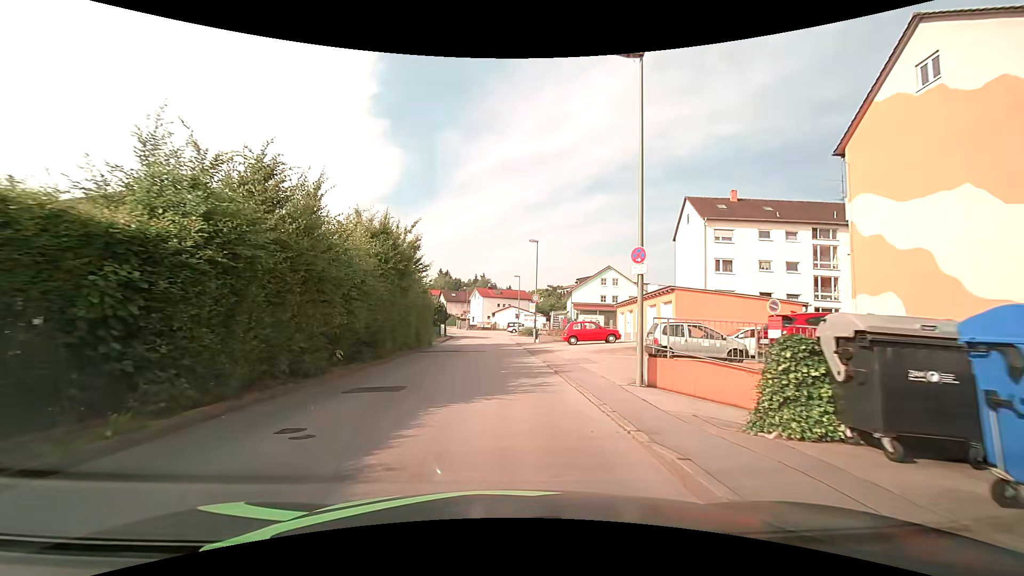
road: unclassified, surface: asphalt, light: Day
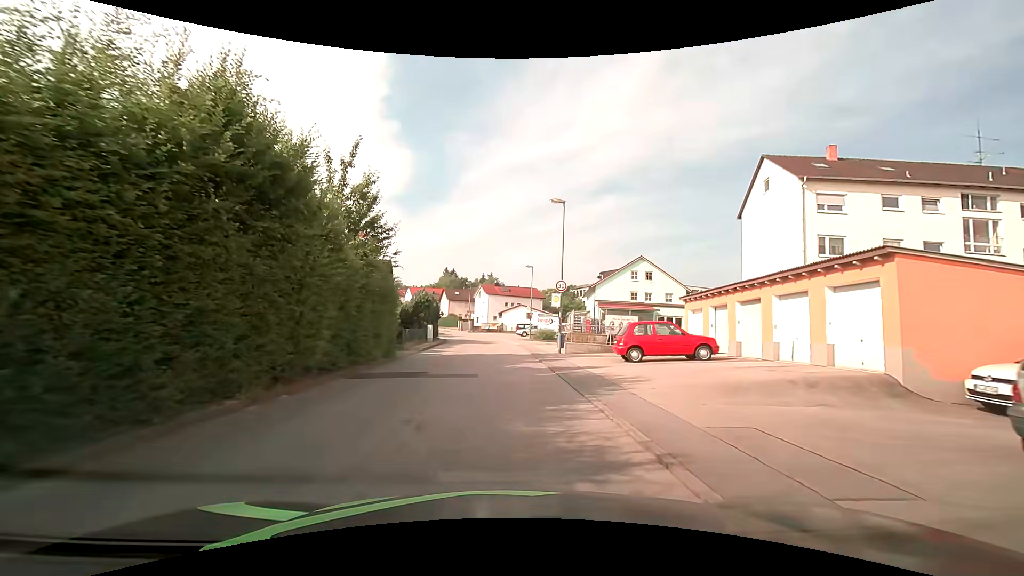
(-0.1, +13.3) m; -1°
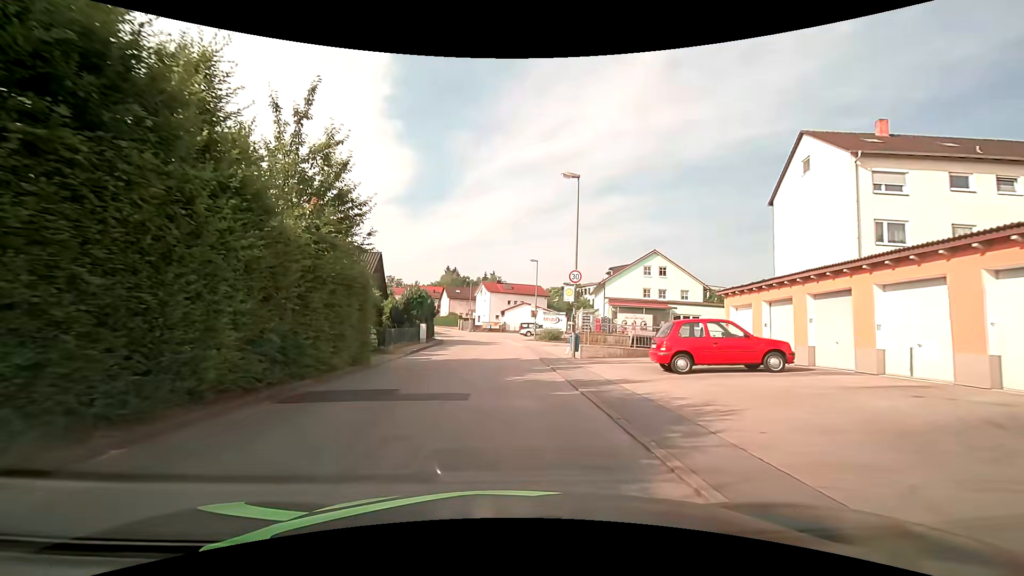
(0.0, +4.4) m; -1°
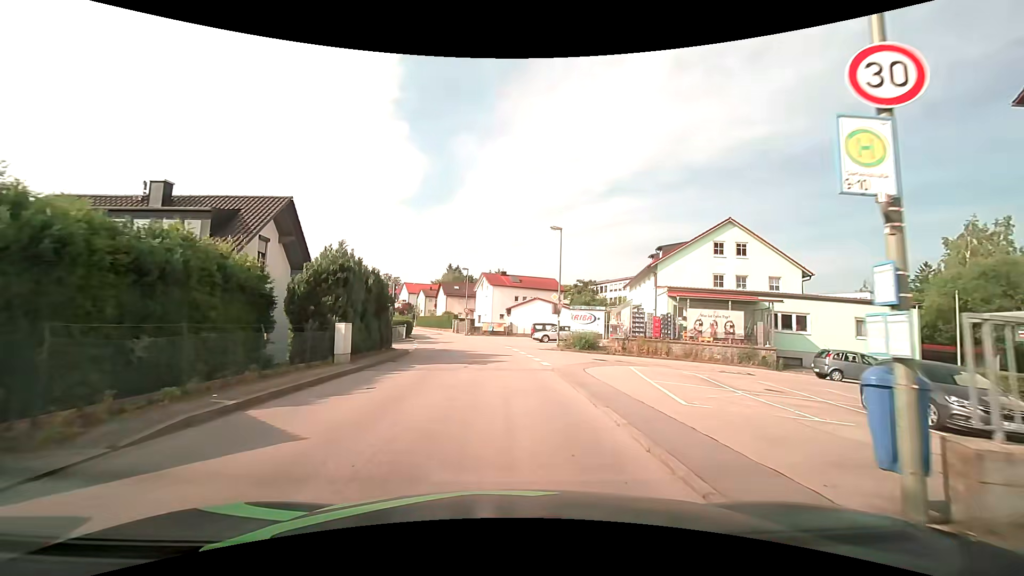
(-0.1, +17.8) m; 0°
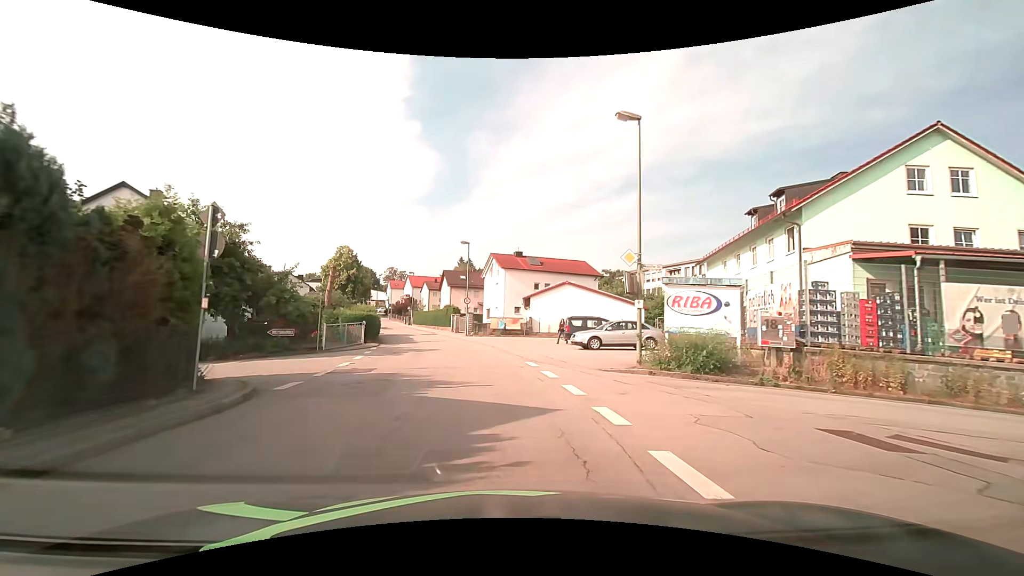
(-0.1, +17.8) m; -2°
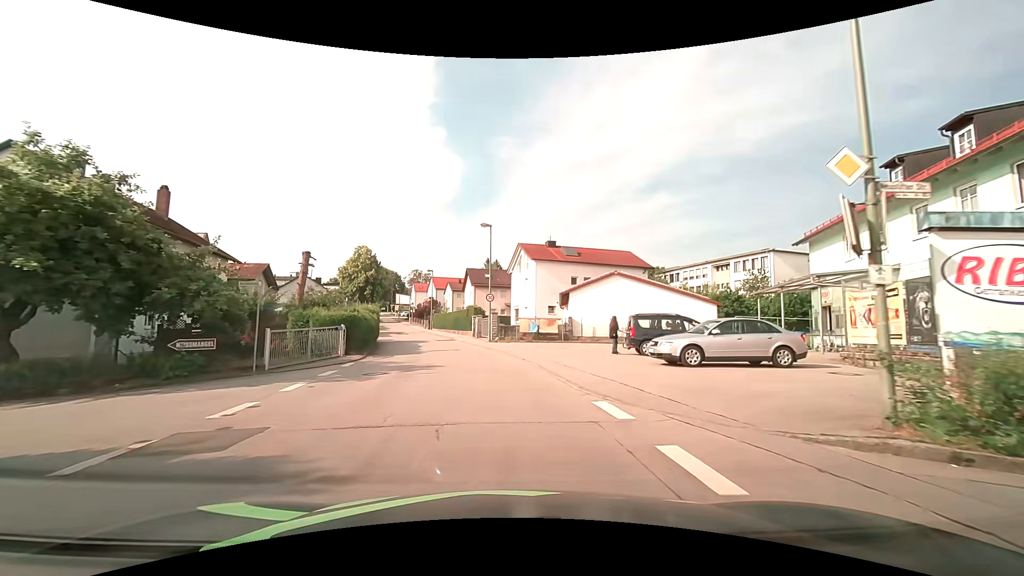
(-0.2, +8.9) m; -3°
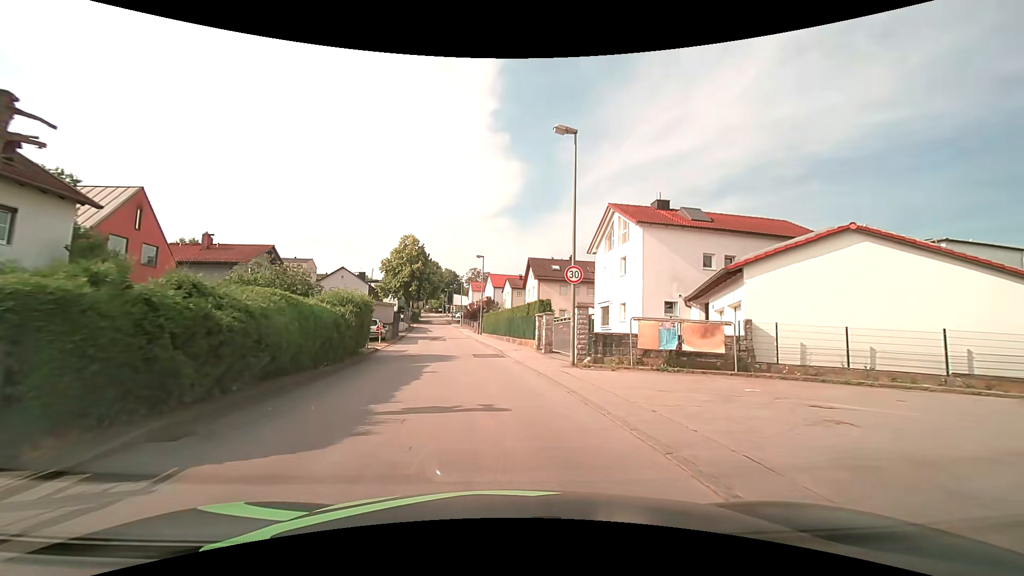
(-1.1, +17.7) m; -7°
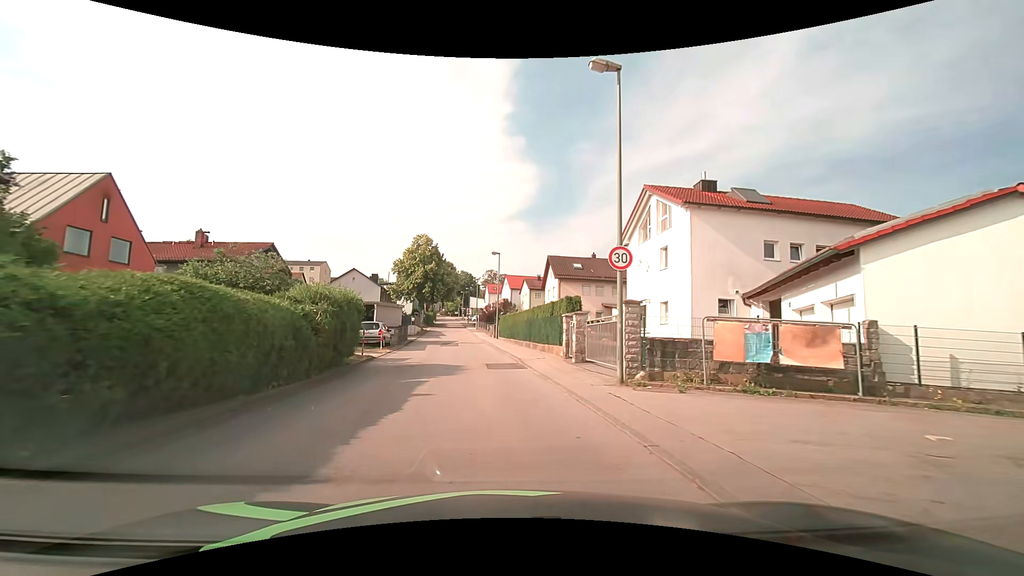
(-0.1, +4.4) m; -2°
(0, +10) (-1, +20) (-2, +30) (-3, +40) (-5, +50) (-6, +60) (-7, +70) (-8, +80) (-9, +89) (-11, +99) m
